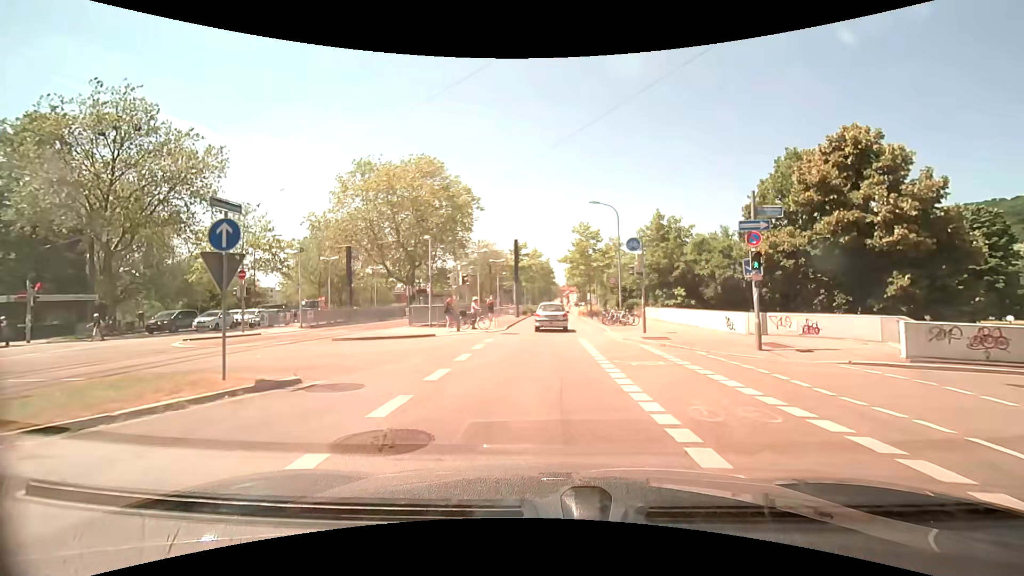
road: secondary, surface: asphalt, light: Day
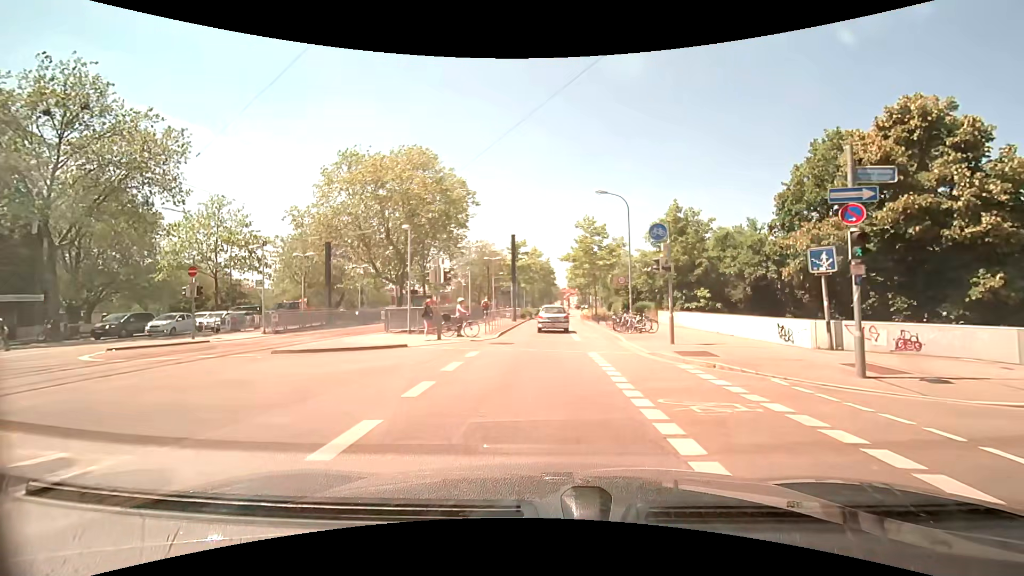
(0.0, +4.5) m; +1°
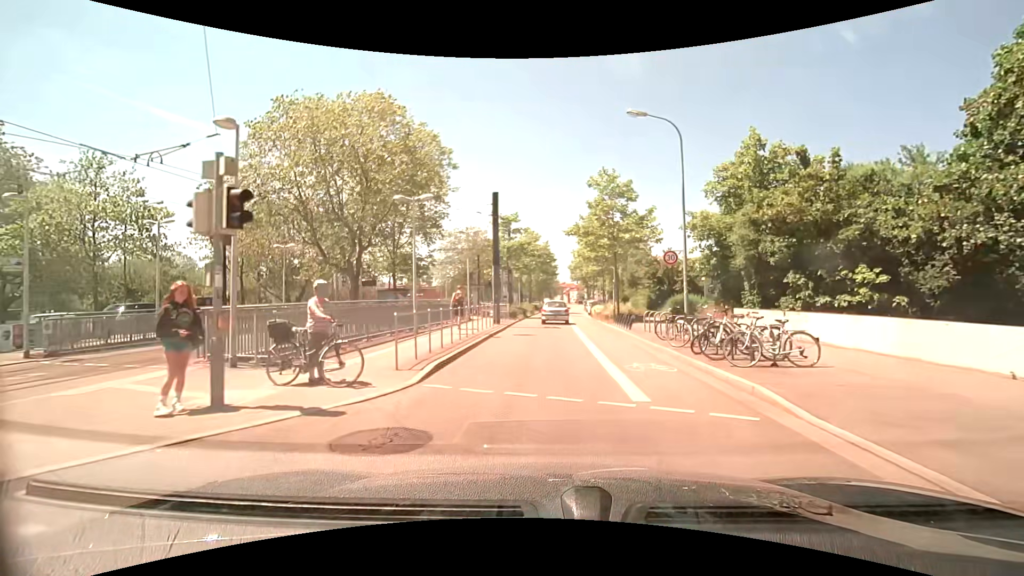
(0.0, +13.4) m; -1°
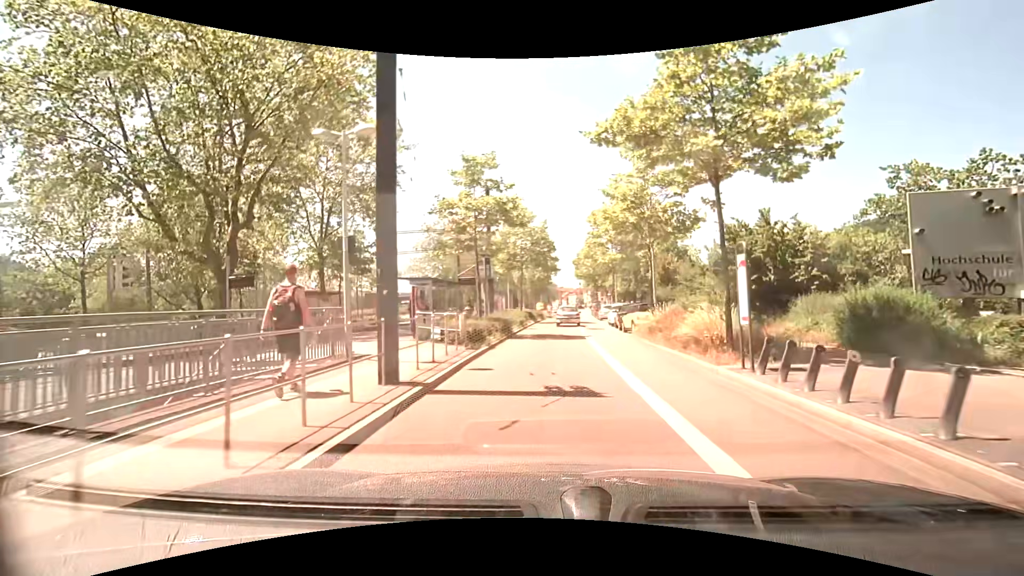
(+0.2, +17.8) m; +1°
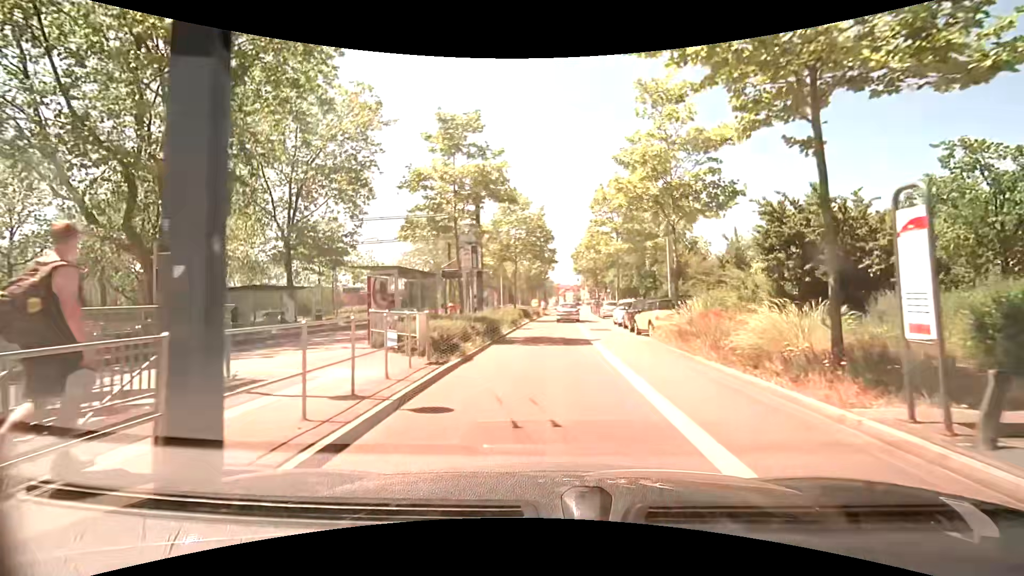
(0.0, +4.4) m; -1°
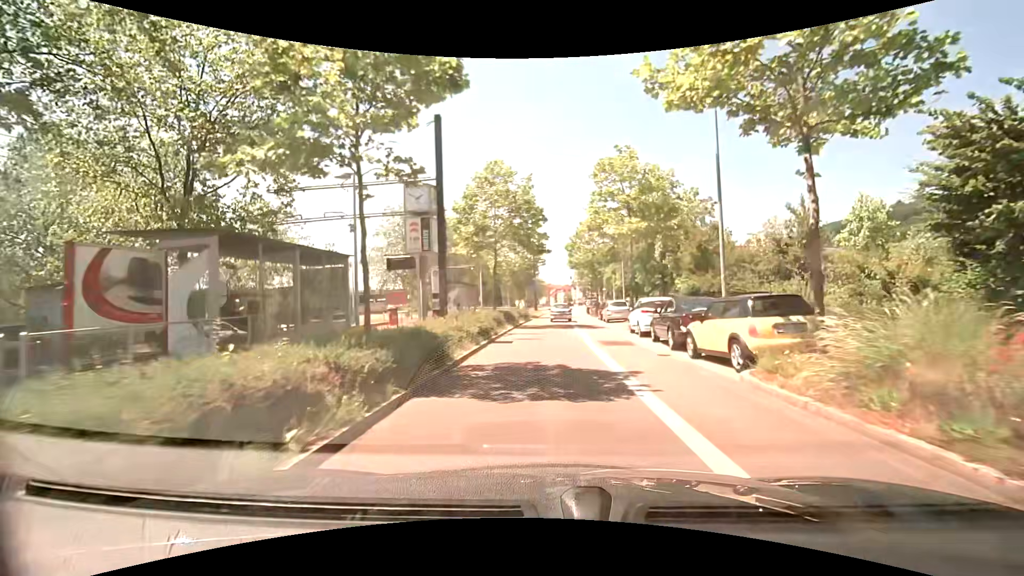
(+0.2, +9.0) m; +2°
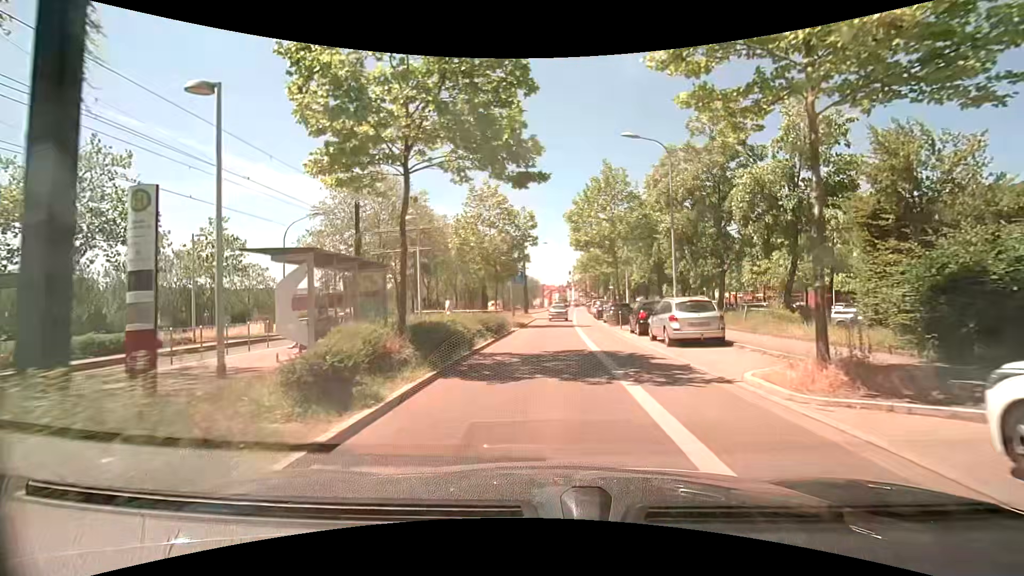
(0.0, +18.1) m; +1°
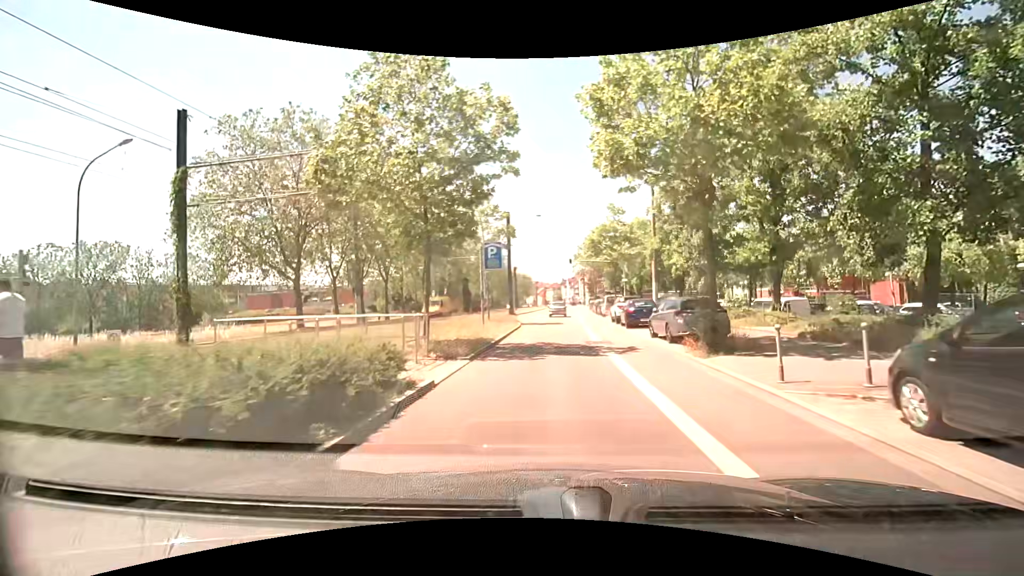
(-0.3, +18.0) m; +1°
